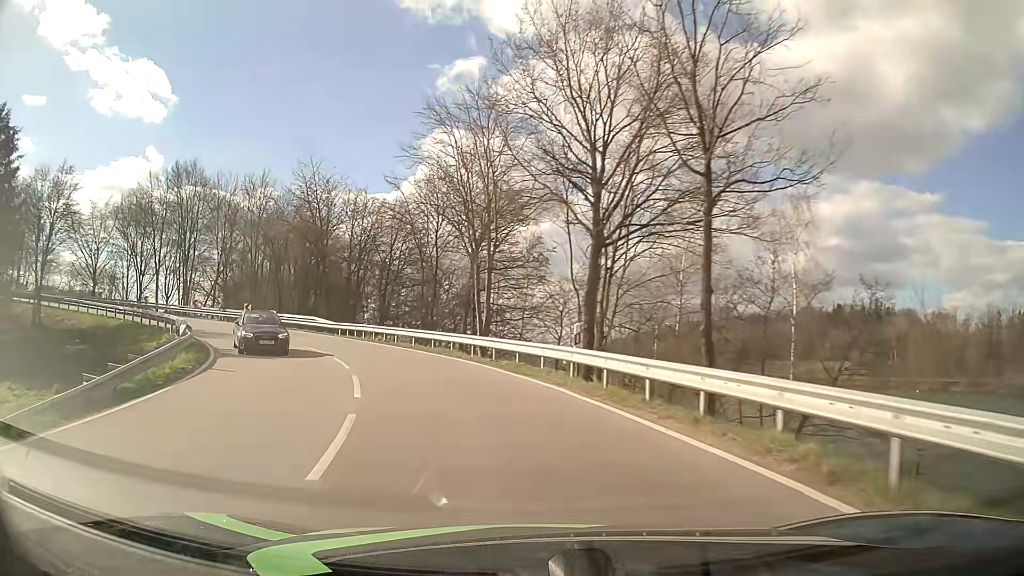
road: tertiary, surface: asphalt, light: Day
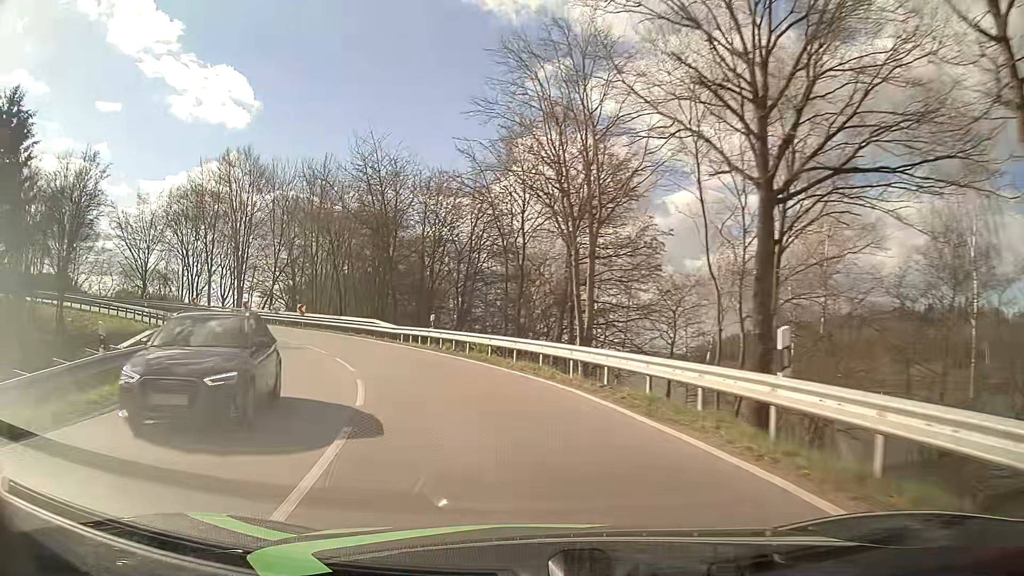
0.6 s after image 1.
(-0.6, +7.5) m; -8°
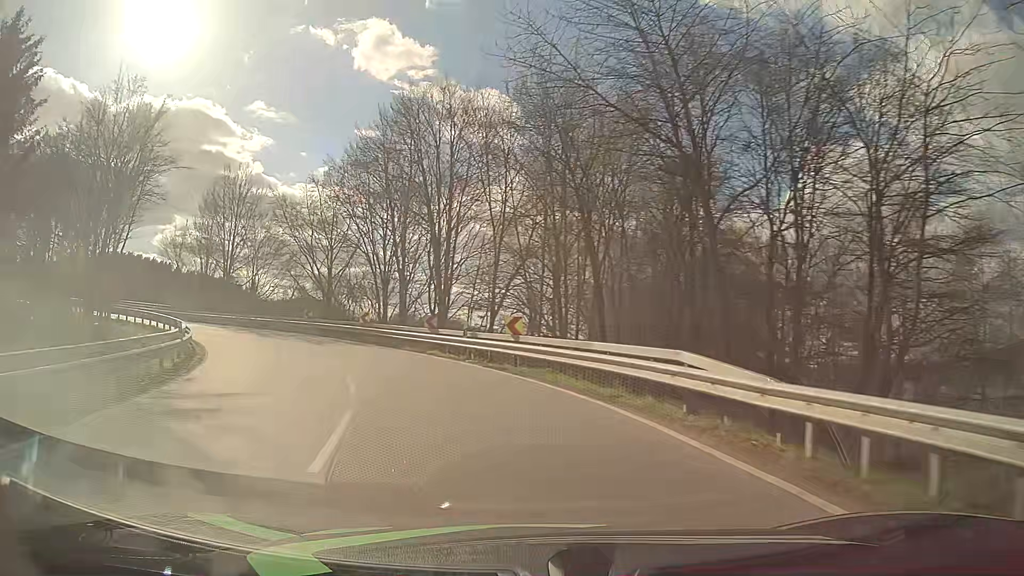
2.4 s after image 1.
(-4.7, +21.9) m; -25°
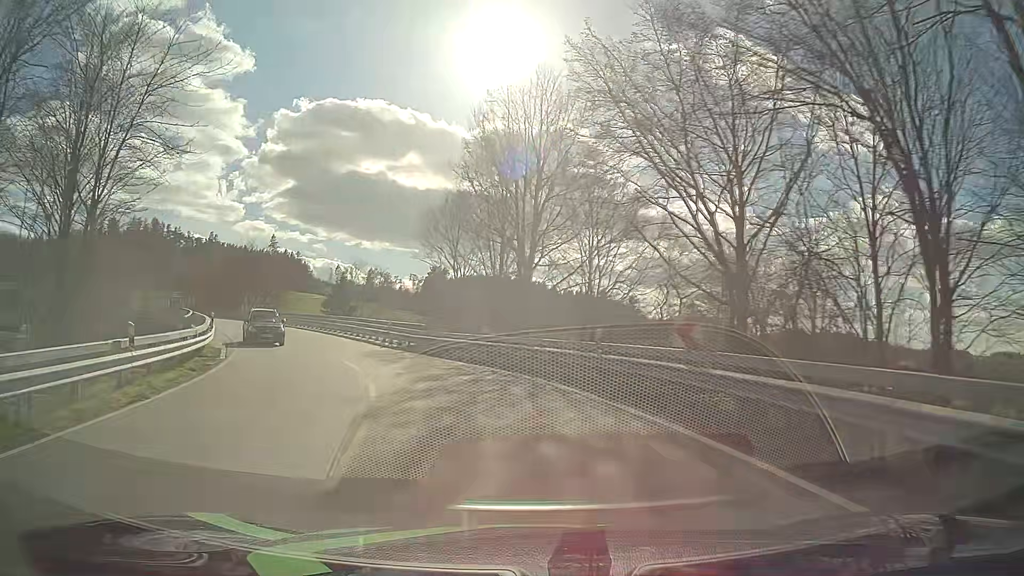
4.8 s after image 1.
(-9.1, +29.3) m; -33°
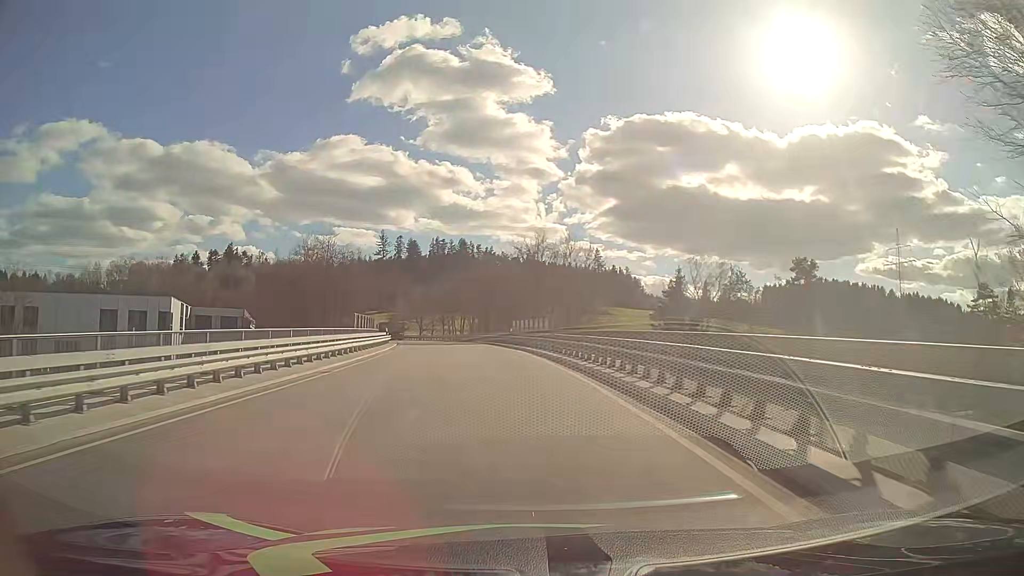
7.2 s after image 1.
(-9.0, +31.4) m; -30°
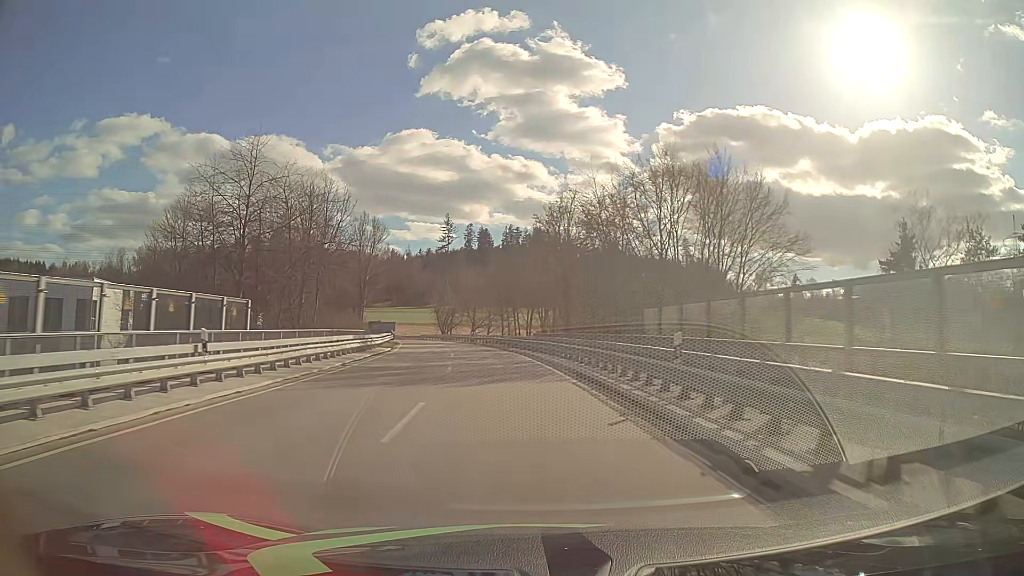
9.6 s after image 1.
(-2.5, +36.8) m; -6°
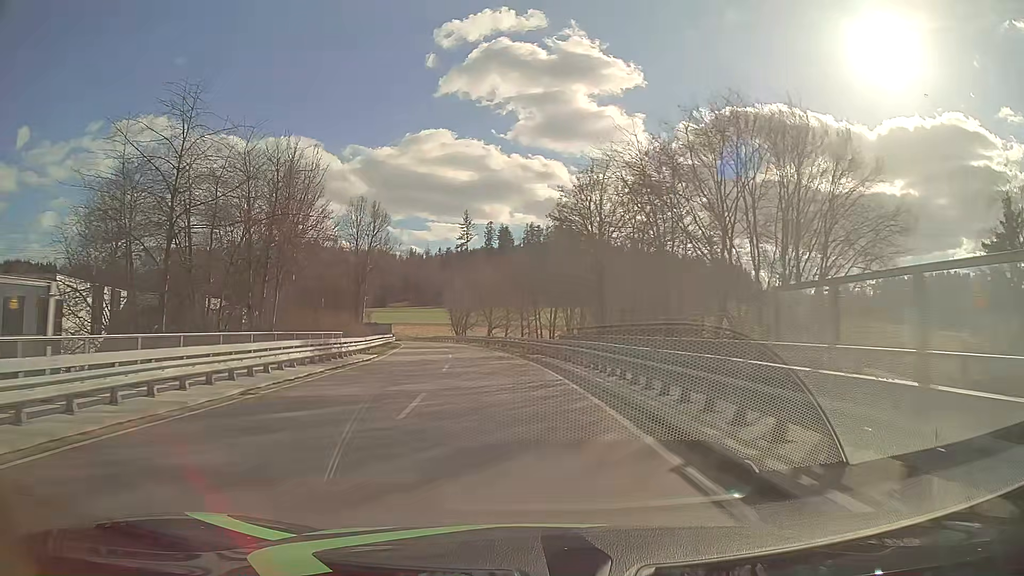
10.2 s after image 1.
(-0.2, +9.9) m; -2°
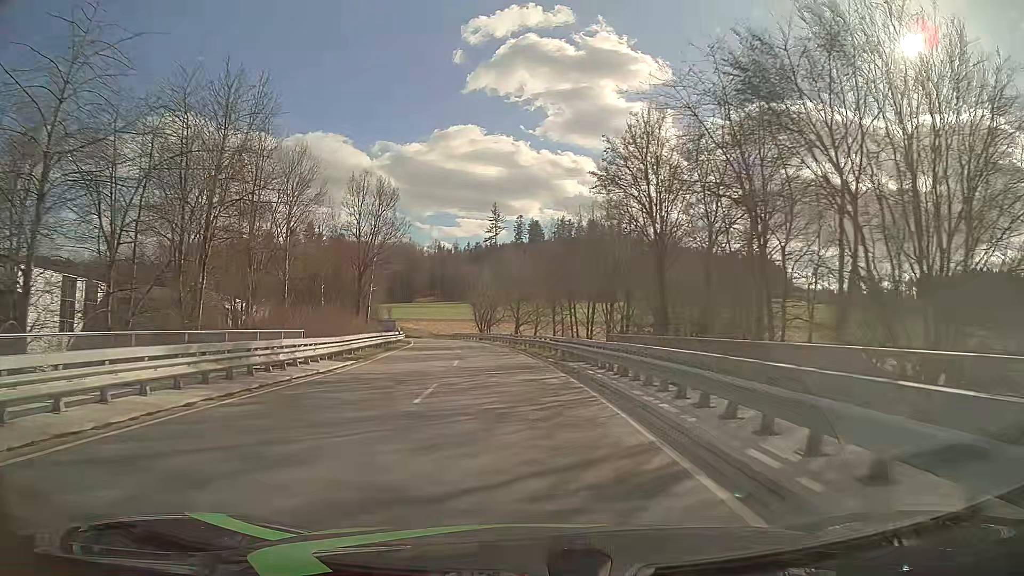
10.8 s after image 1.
(-0.3, +10.1) m; -3°
(0, +10) (-1, +20) (-2, +30) (-3, +40) (-4, +50) (-6, +60) (-8, +69) (-10, +79) (-13, +89) (-16, +98) m
